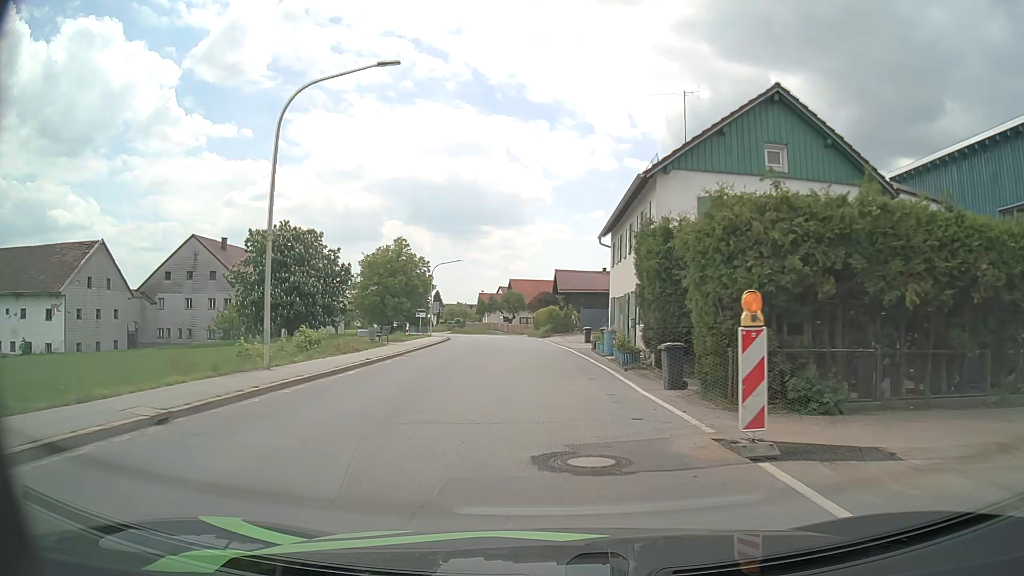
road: secondary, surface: asphalt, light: Day
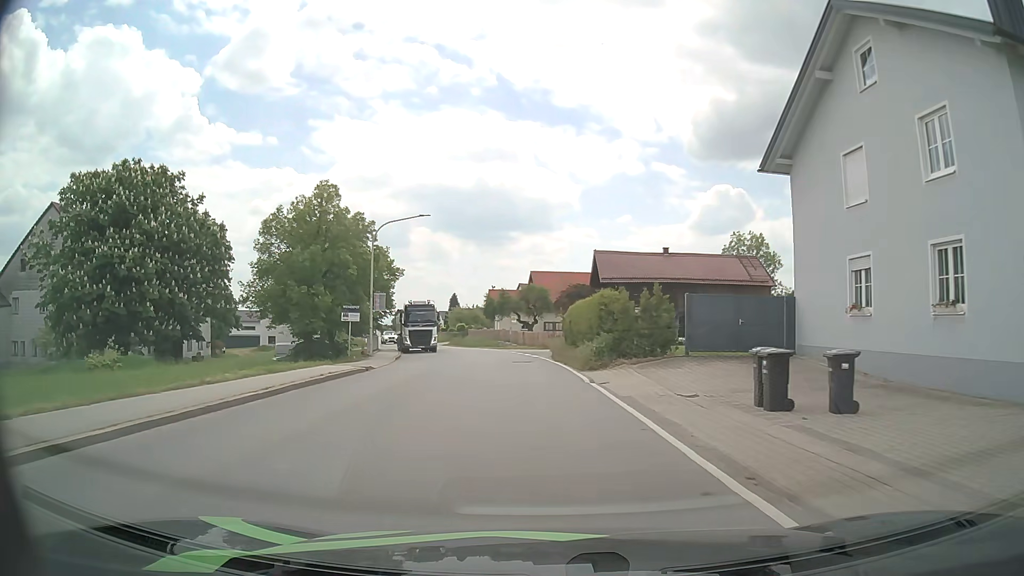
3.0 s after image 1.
(-0.7, +30.7) m; -2°
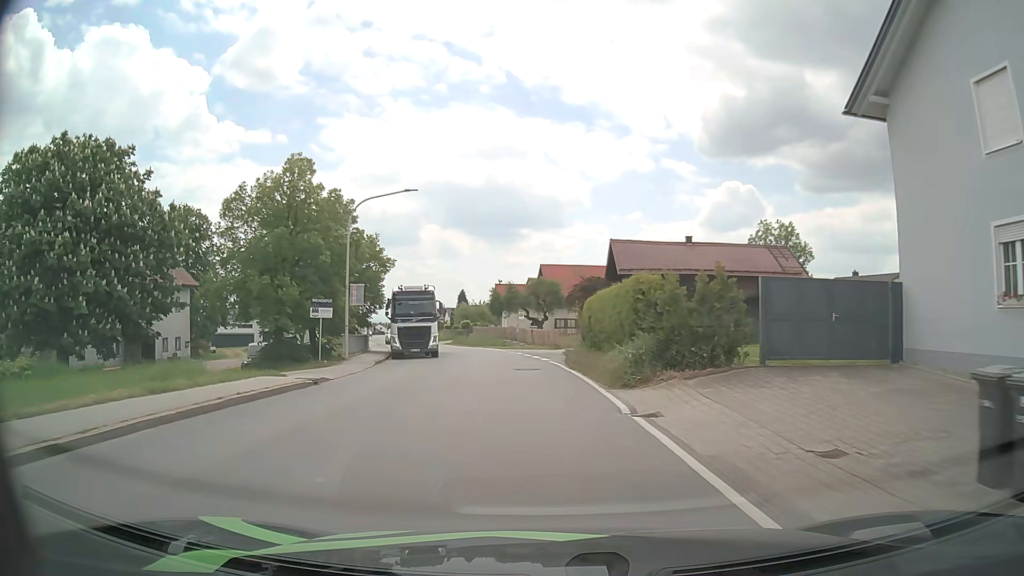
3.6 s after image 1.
(-0.1, +6.1) m; -1°
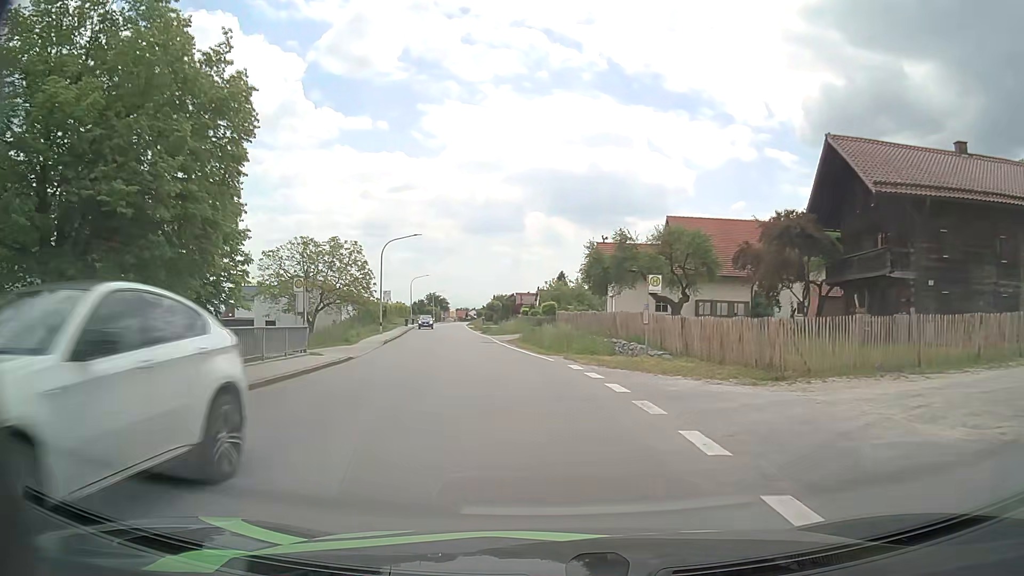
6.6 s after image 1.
(-1.7, +31.0) m; -8°
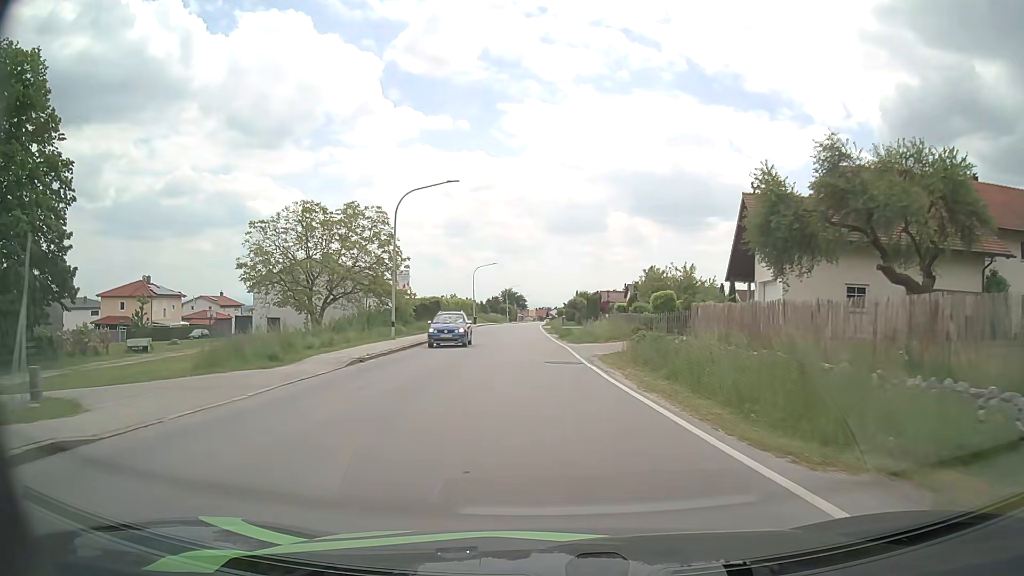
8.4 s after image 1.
(-1.4, +19.4) m; -7°
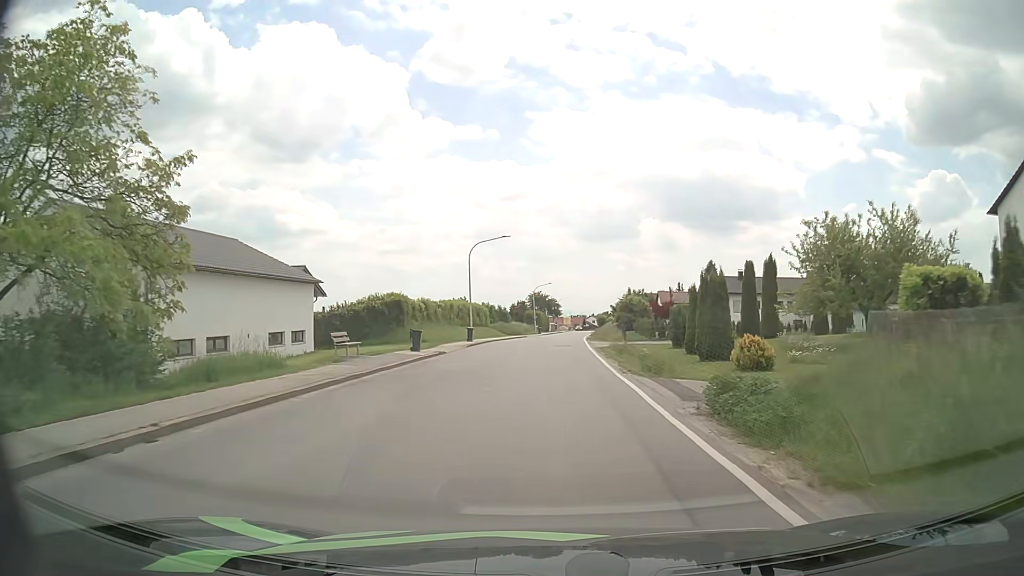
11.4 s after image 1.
(-1.0, +34.2) m; -3°
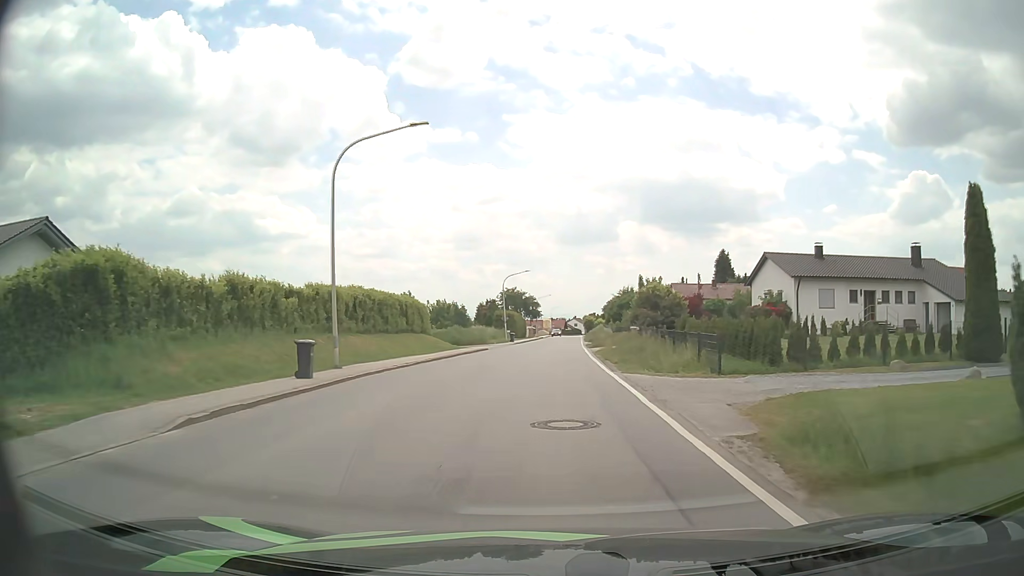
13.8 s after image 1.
(+0.2, +28.4) m; +2°
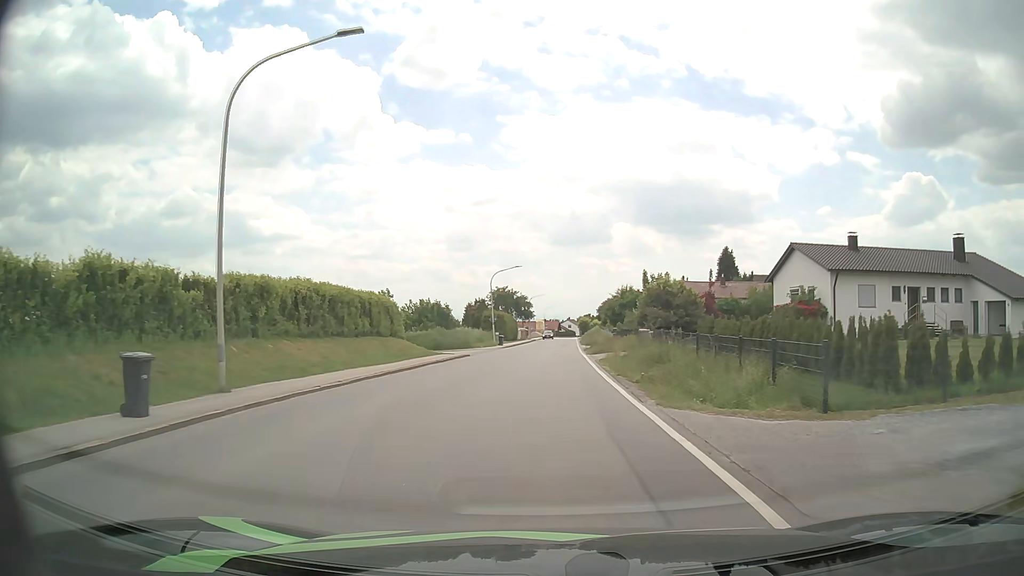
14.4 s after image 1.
(0.0, +7.2) m; 0°
(0, +10) (0, +20) (0, +30) (+1, +40) (+1, +50) (+1, +60) (+1, +70) (+2, +80) (+2, +90) (+3, +100) m
